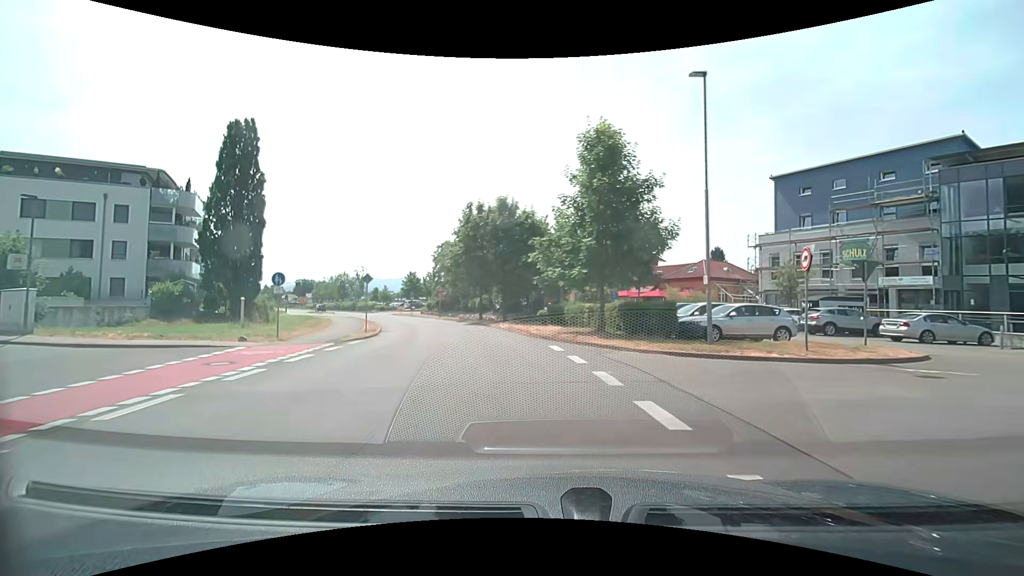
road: secondary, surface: asphalt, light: Day
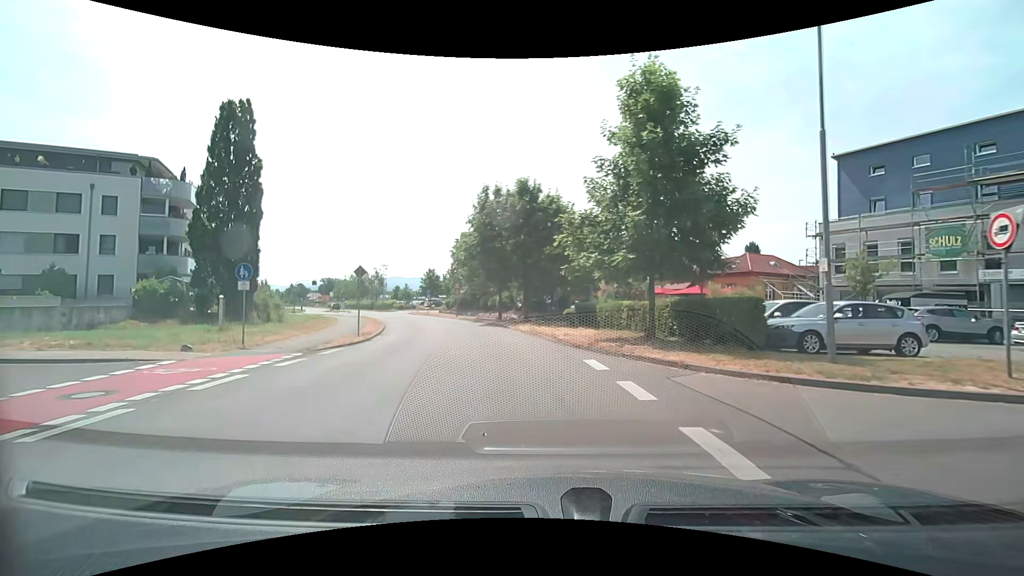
(-0.1, +4.6) m; -3°
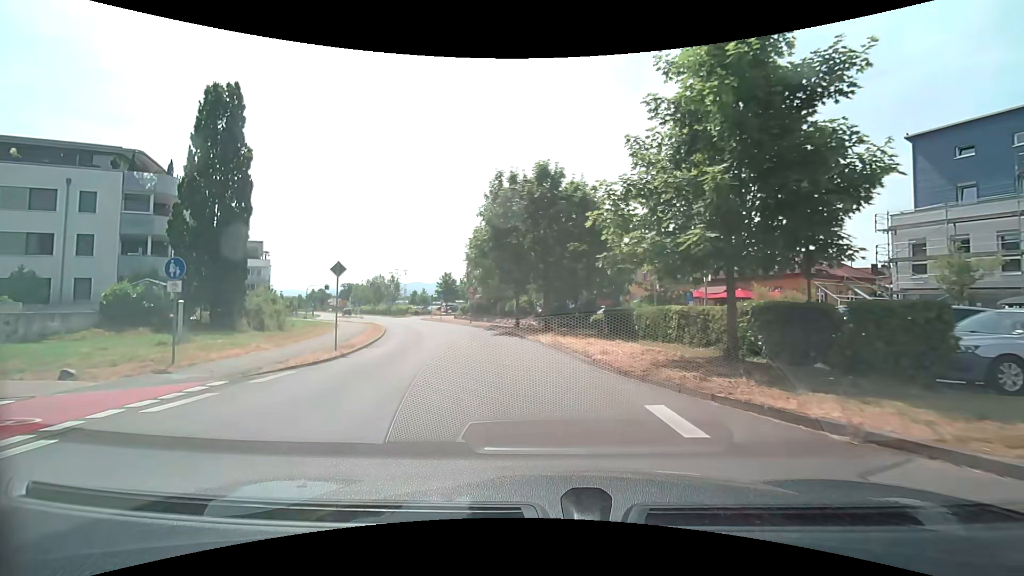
(-0.1, +4.6) m; -3°
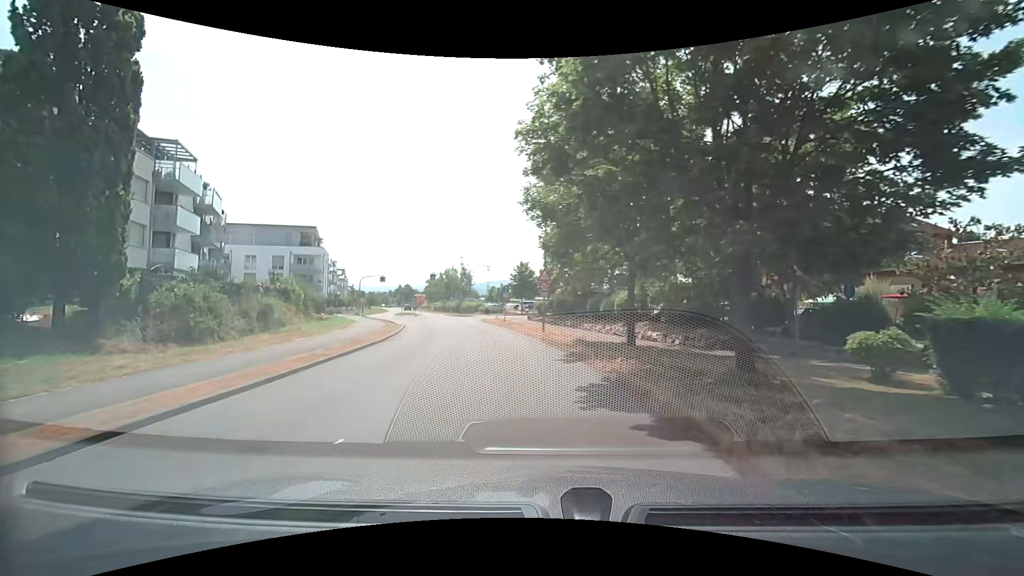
(-1.6, +17.7) m; -10°
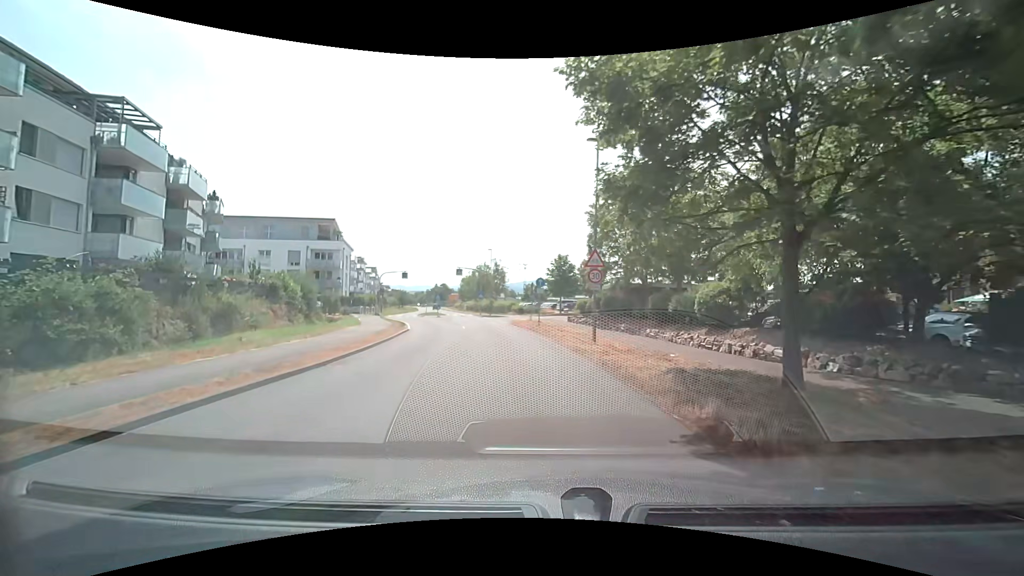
(-0.4, +8.8) m; -5°
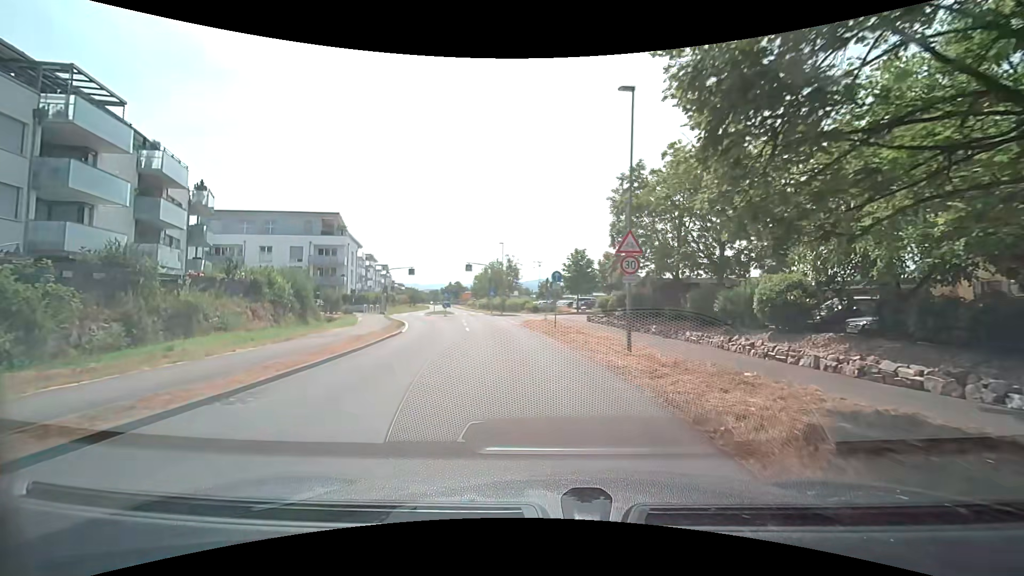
(-0.1, +4.4) m; -2°
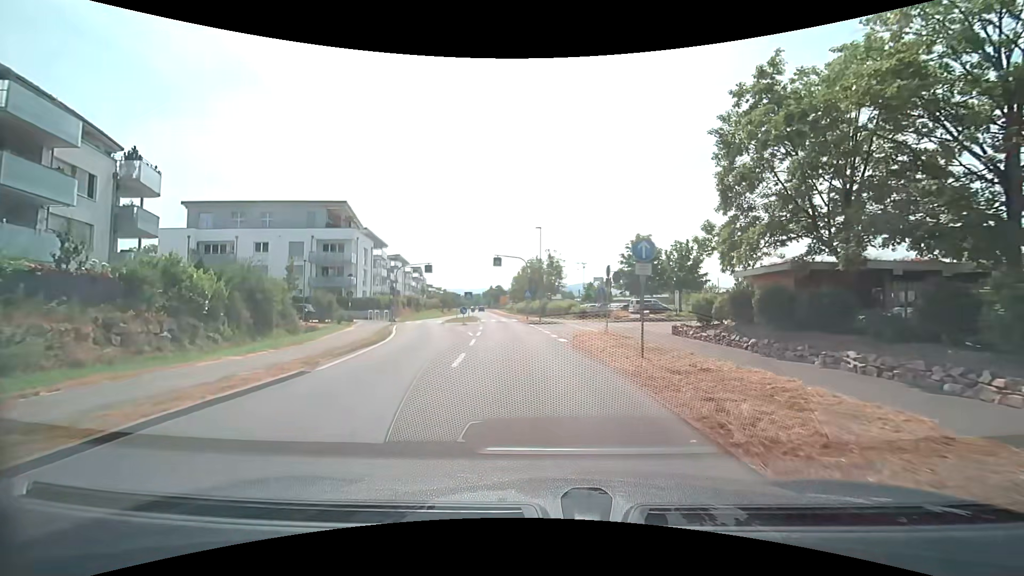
(-0.5, +13.4) m; -4°
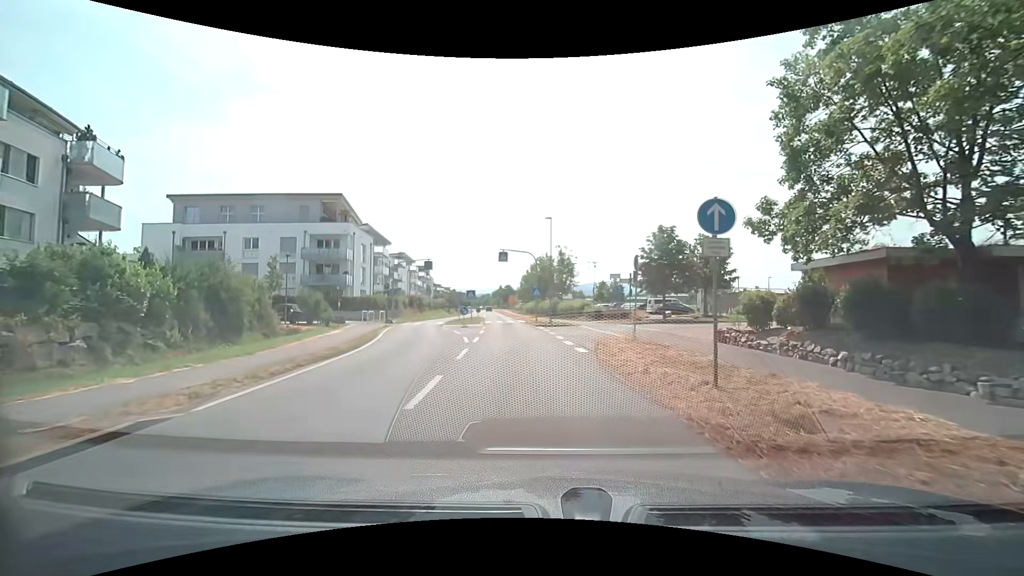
(-0.1, +4.5) m; -1°
(0, +10) (-1, +20) (-2, +30) (-3, +40) (-4, +50) (-6, +60) (-7, +70) (-8, +80) (-9, +89) (-11, +99) m
